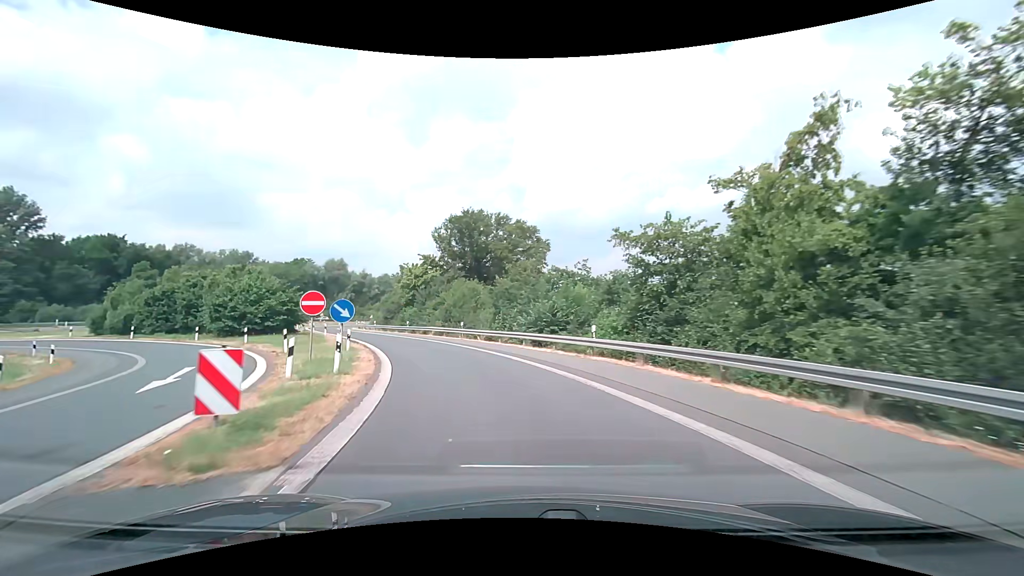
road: motorway_link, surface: asphalt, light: Day
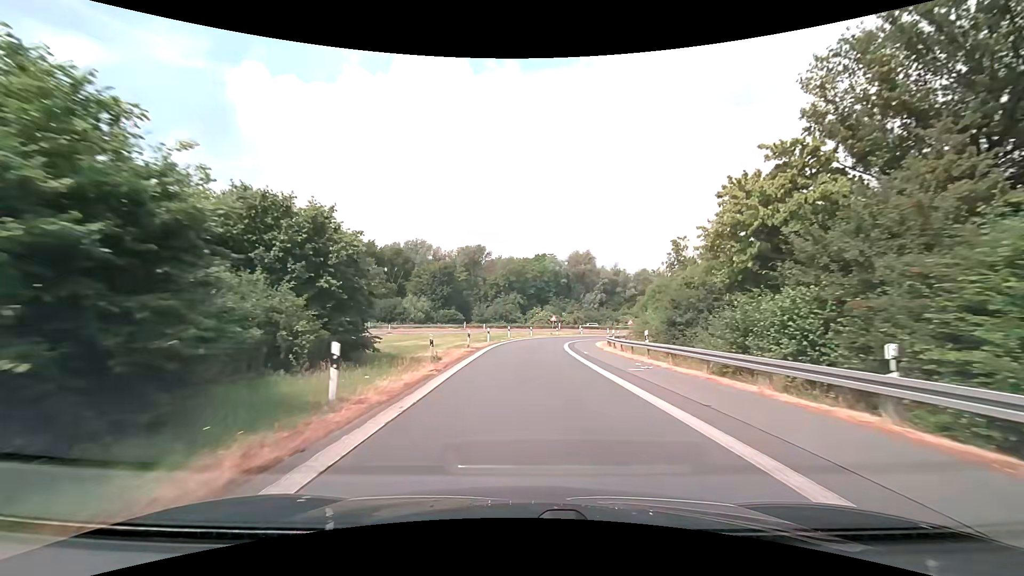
(-13.1, +42.9) m; -29°
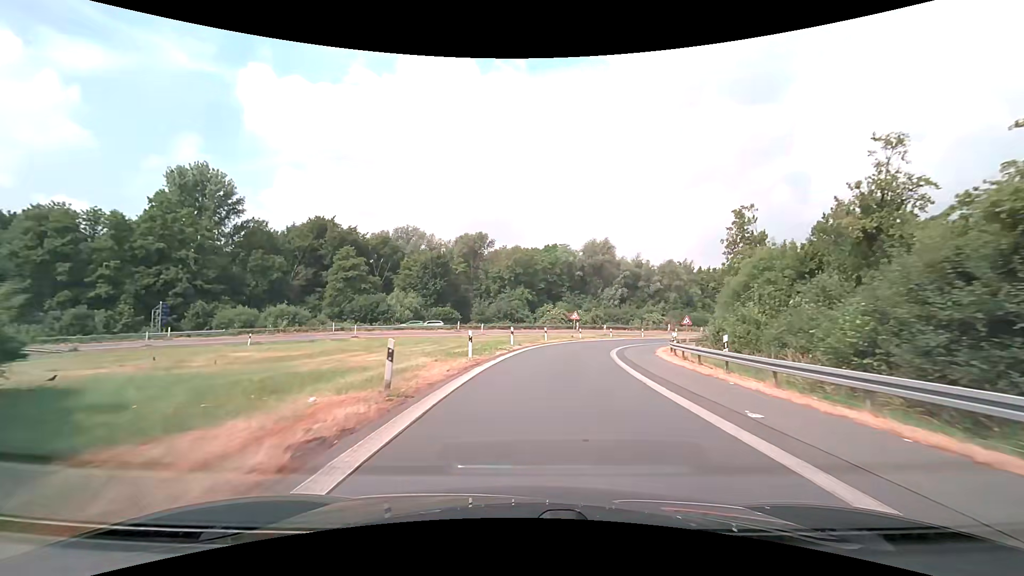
(-0.3, +18.7) m; -1°
(0, +10) (+1, +20) (+2, +30) (+4, +40) (+8, +49) (+13, +58) (+19, +66) (+26, +73) (+34, +79) (+42, +85) m
